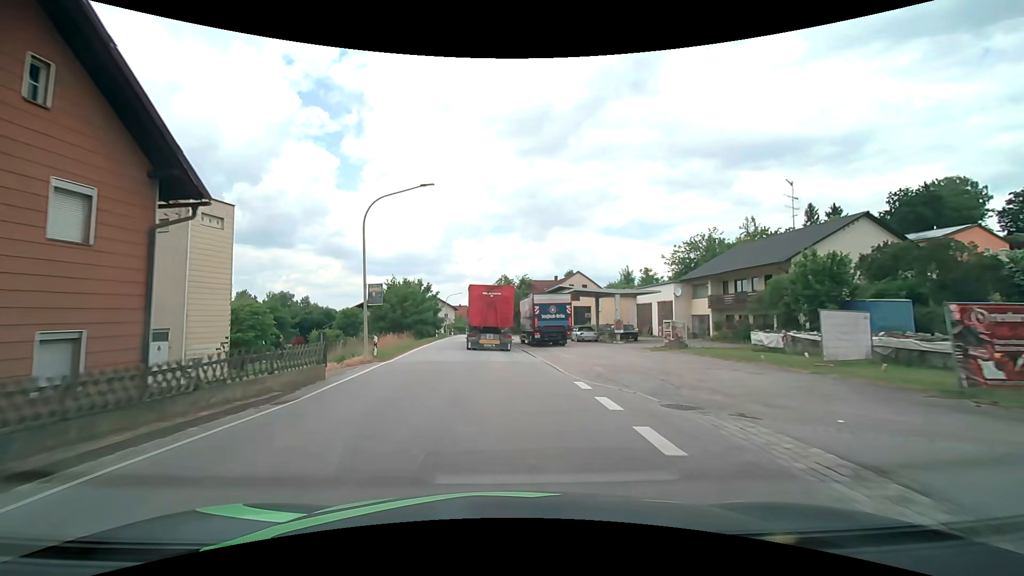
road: secondary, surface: asphalt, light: Day
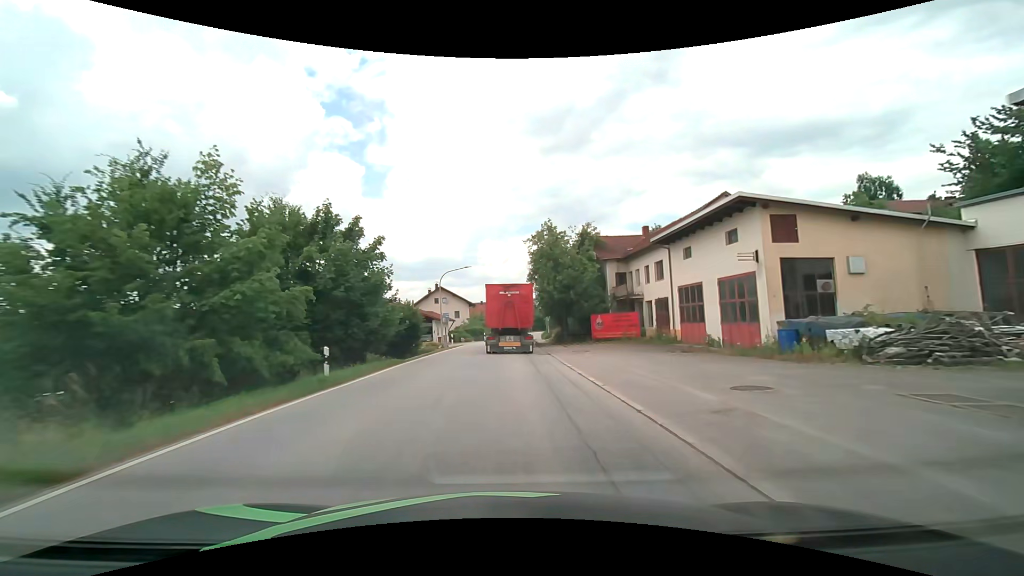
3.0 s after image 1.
(-1.7, +39.6) m; -4°
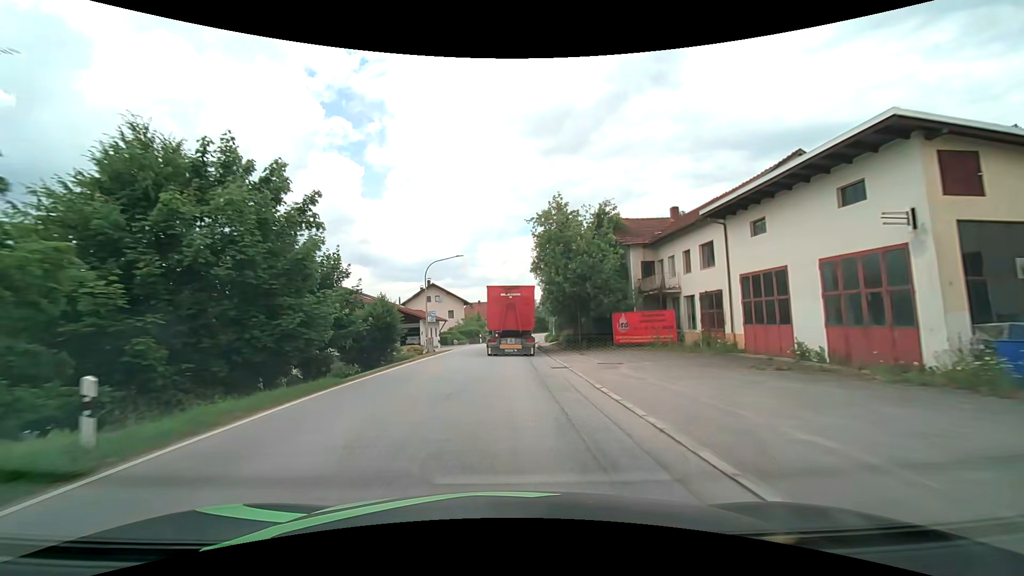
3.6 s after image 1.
(+0.1, +7.7) m; +1°
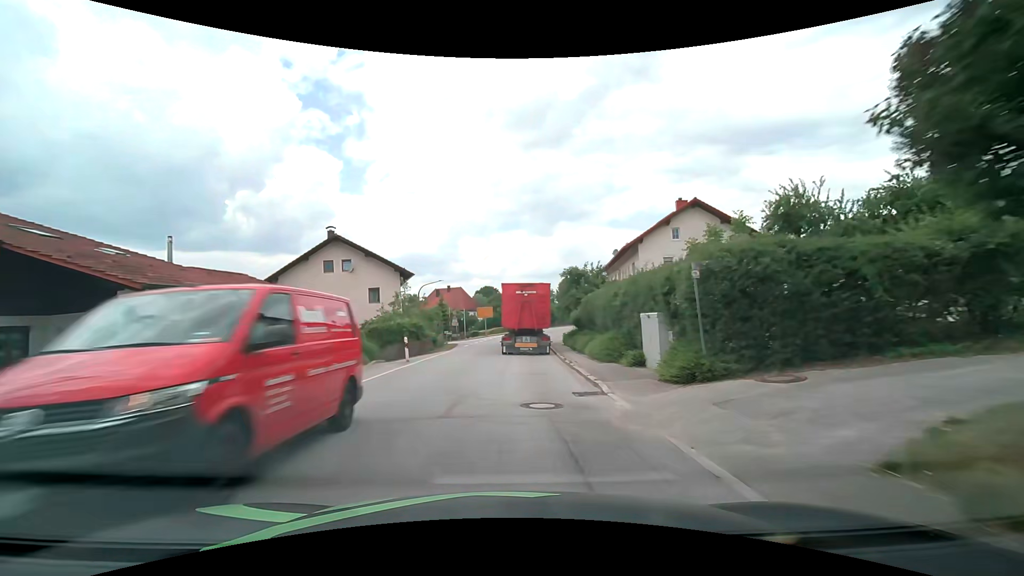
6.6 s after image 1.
(+0.4, +38.3) m; +2°
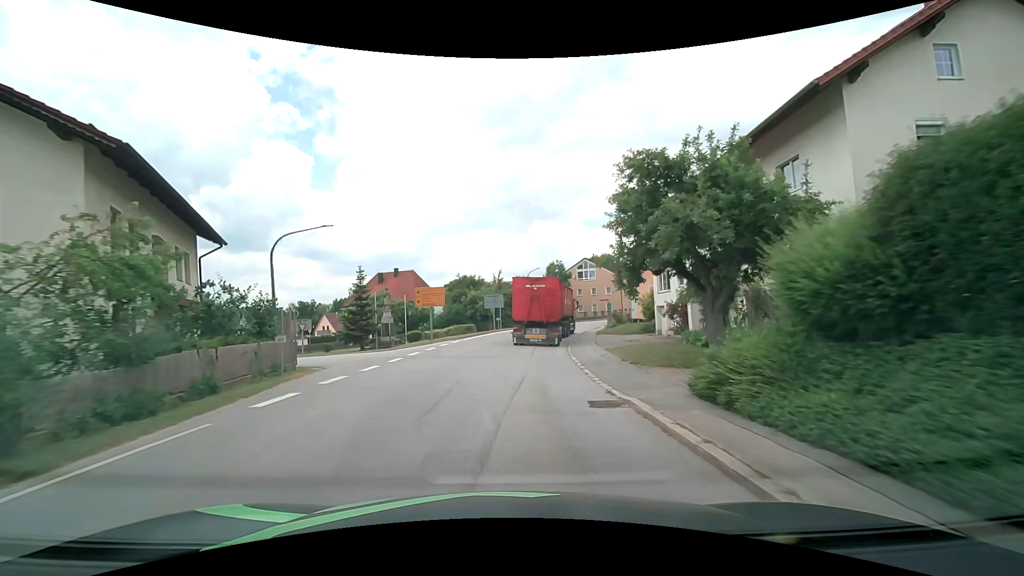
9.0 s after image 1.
(+0.5, +28.7) m; +3°
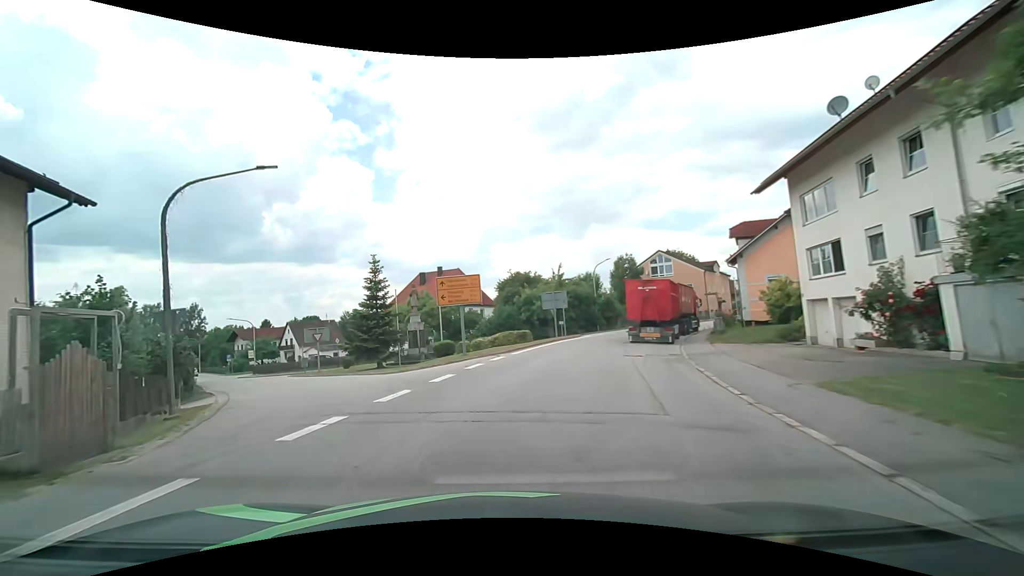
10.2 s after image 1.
(-0.3, +11.7) m; -8°
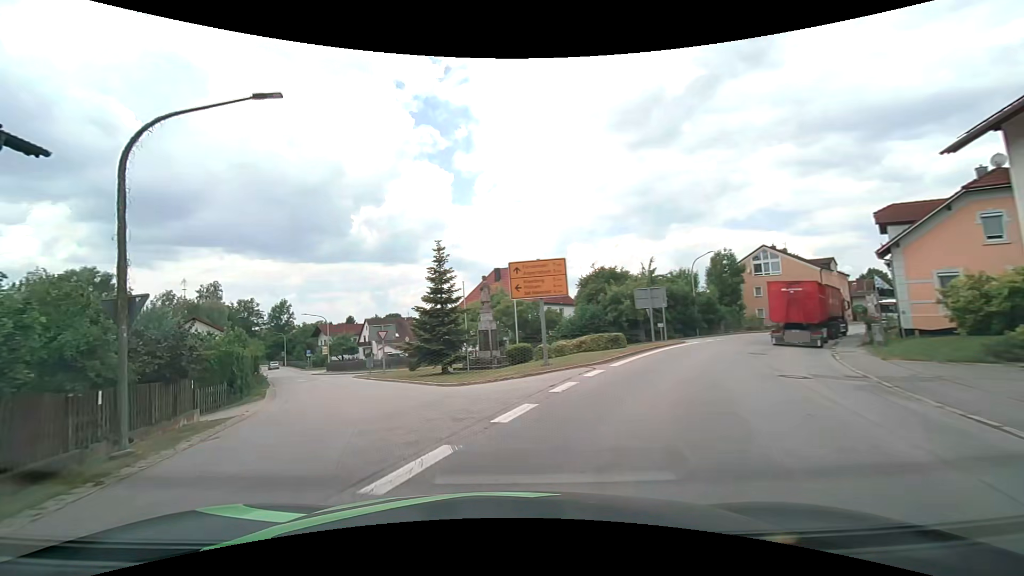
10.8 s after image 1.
(-0.3, +5.4) m; -8°
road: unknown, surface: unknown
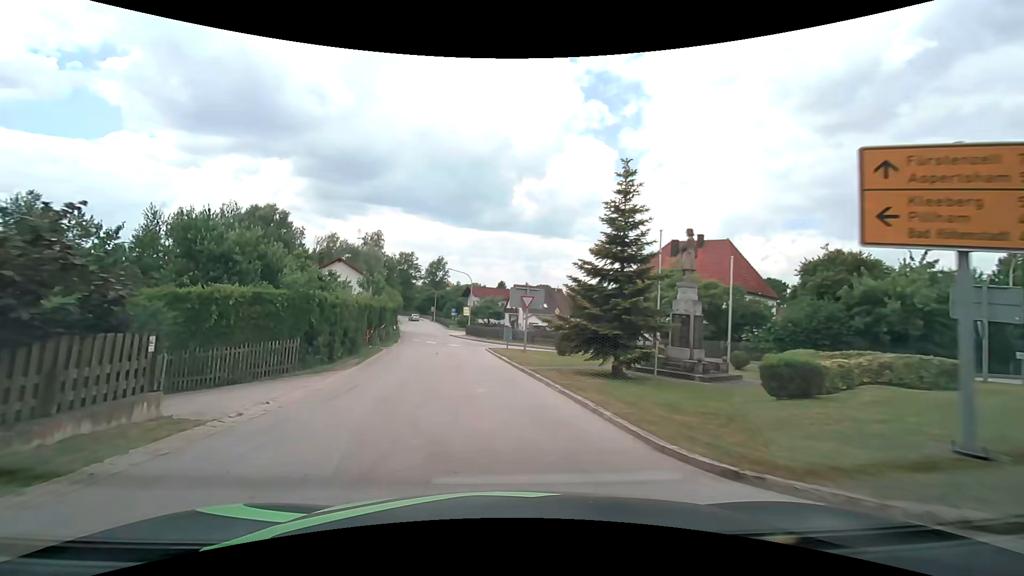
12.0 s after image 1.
(-1.8, +10.1) m; -17°
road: tertiary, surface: asphalt
(-1, +10) (-2, +20) (-3, +30) (-5, +40) (-7, +50) (-8, +59) (-10, +69) (-12, +79) (-14, +89) (-16, +99) m
